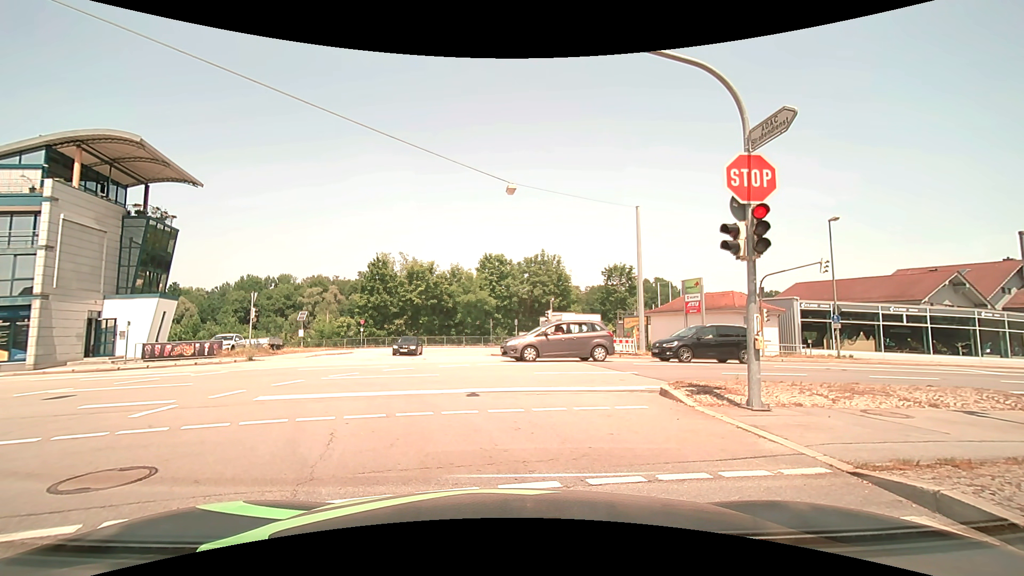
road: tertiary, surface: asphalt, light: Day
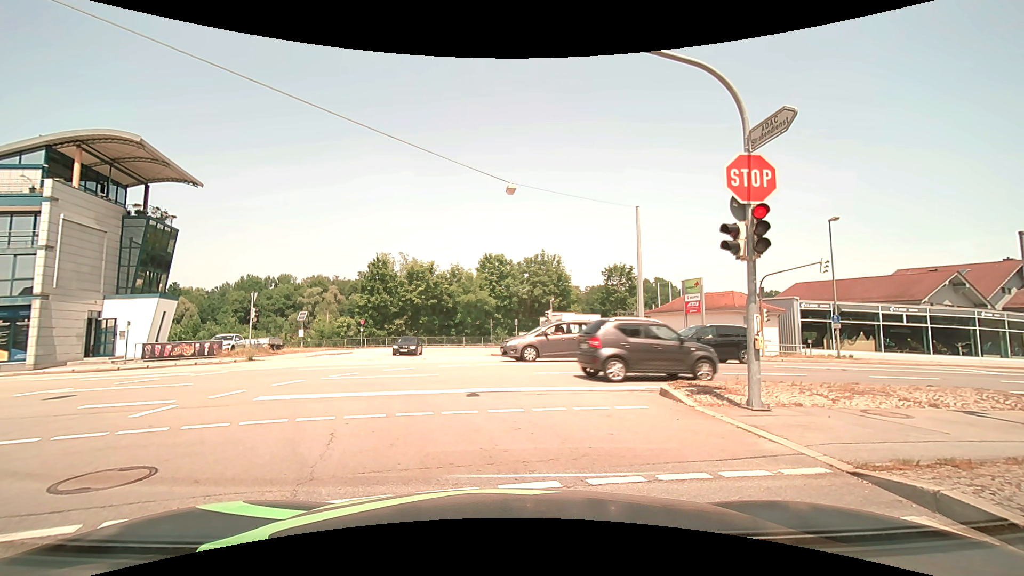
(0.0, 0.0) m; 0°
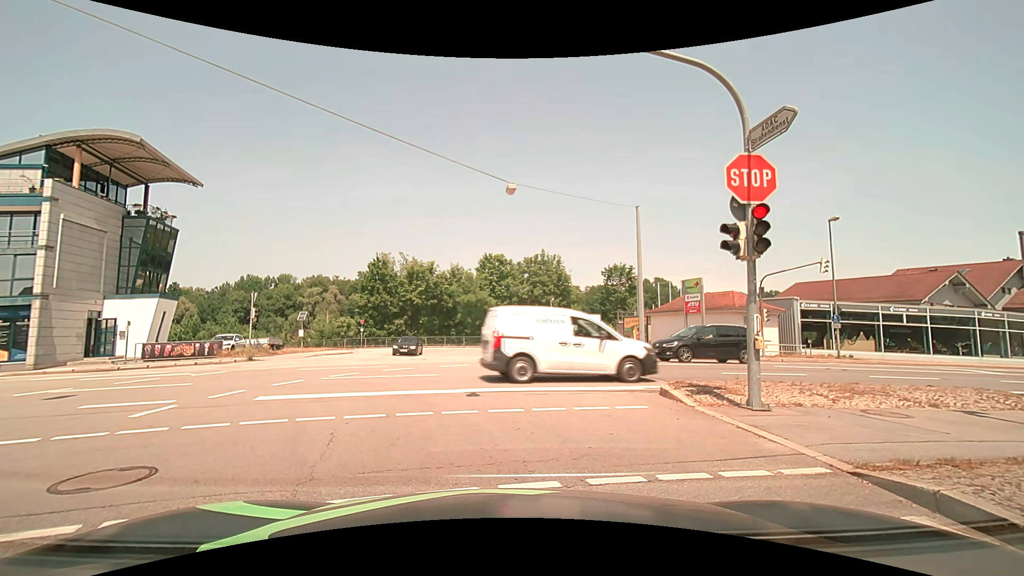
(0.0, 0.0) m; 0°
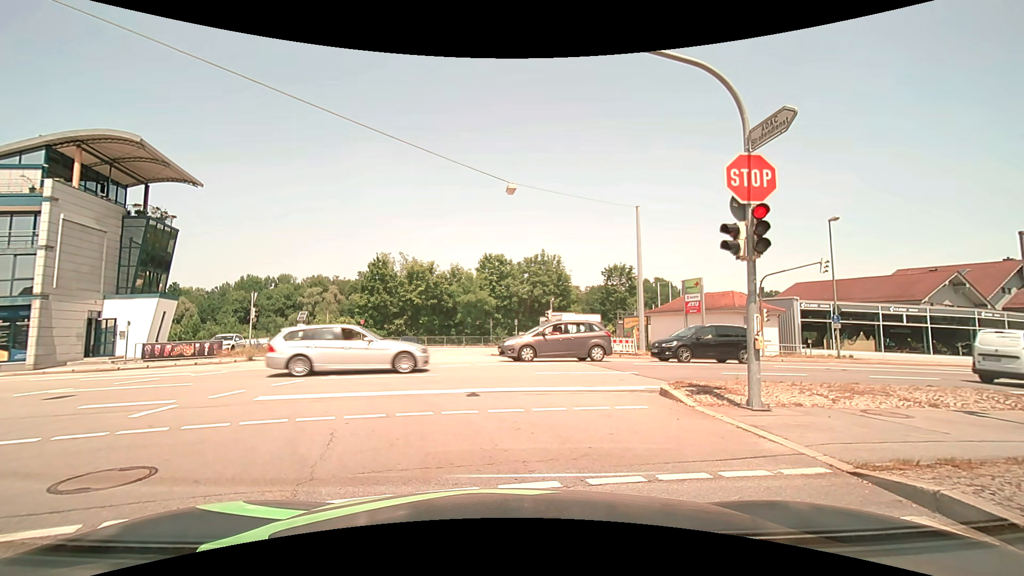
(0.0, 0.0) m; 0°
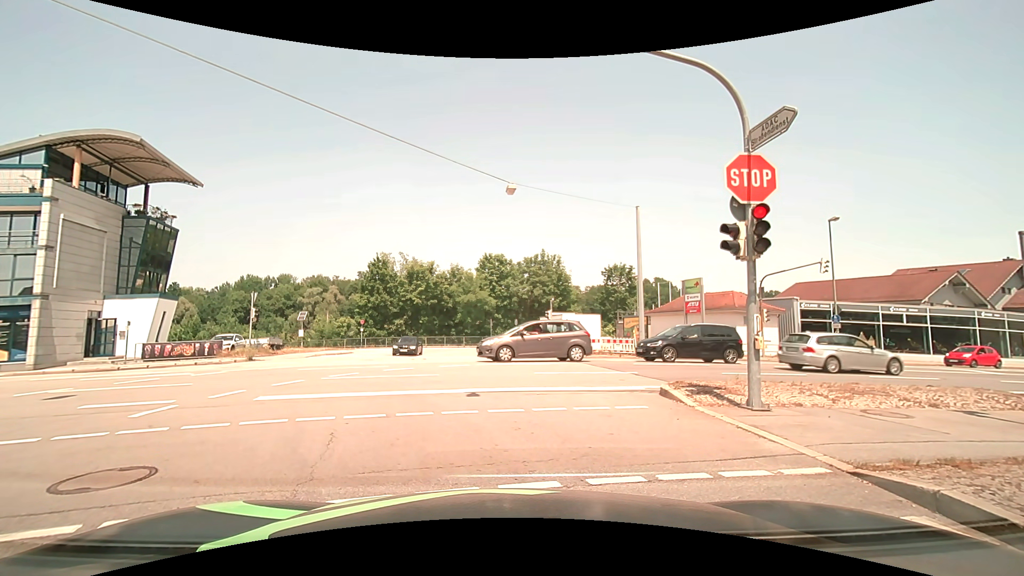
(0.0, 0.0) m; 0°
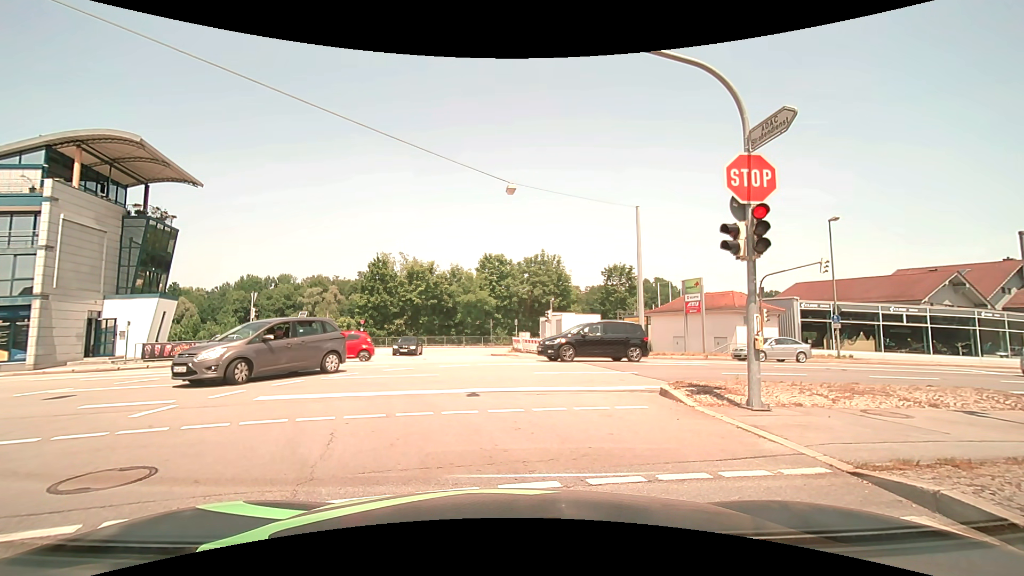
(0.0, 0.0) m; 0°
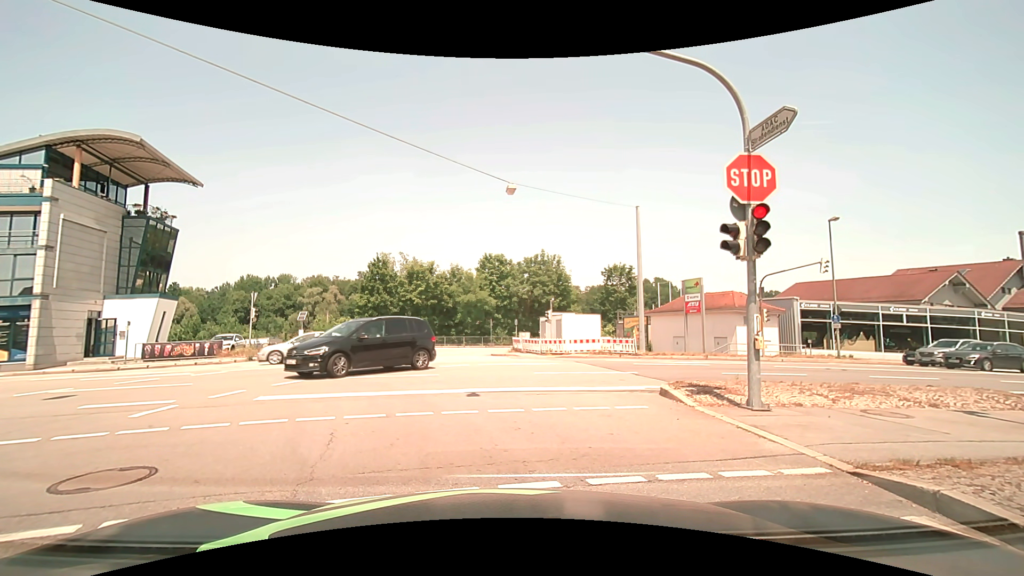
(0.0, 0.0) m; 0°
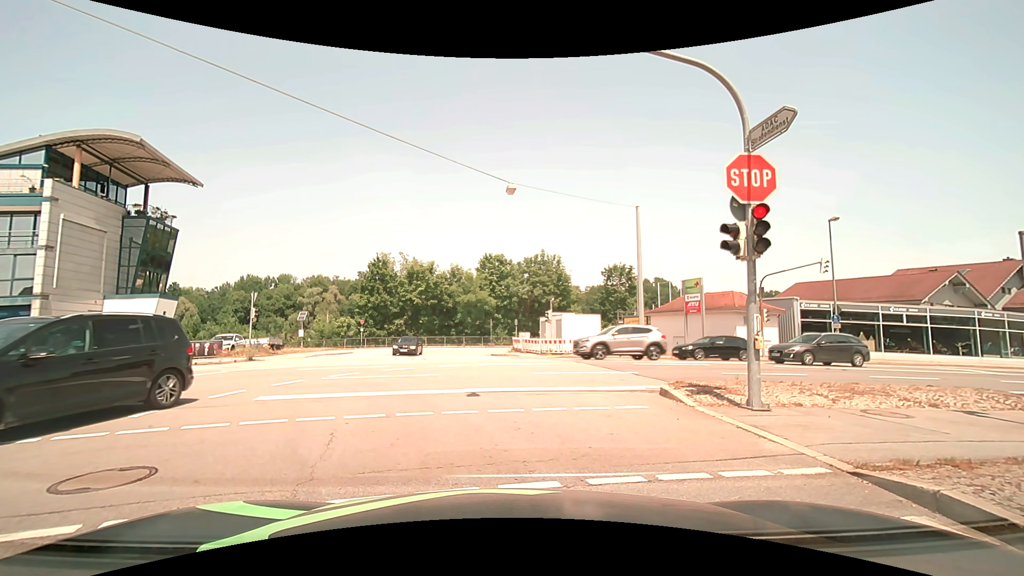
(0.0, 0.0) m; 0°
